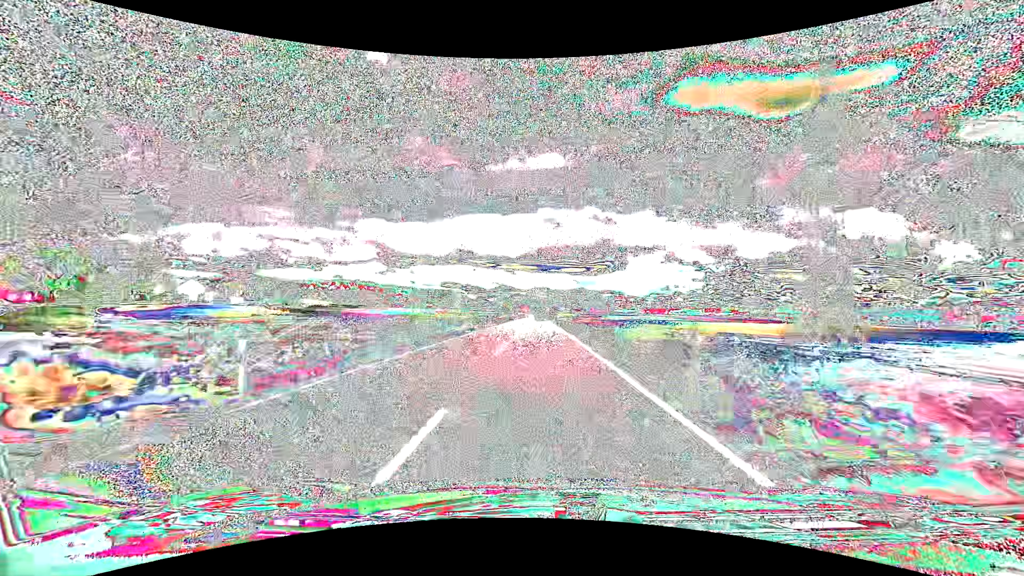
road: tertiary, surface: asphalt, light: Day
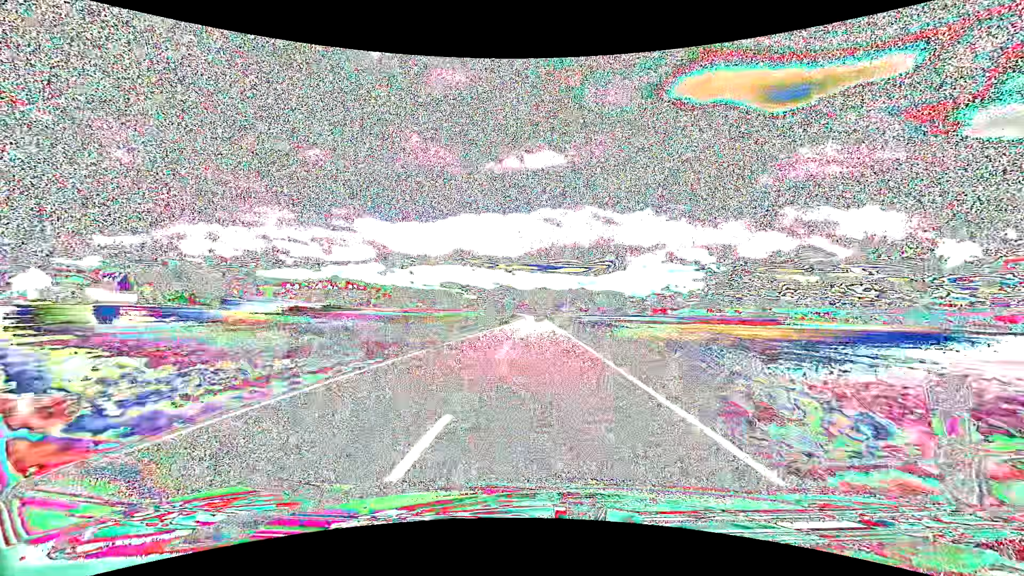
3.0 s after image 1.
(-0.1, +75.4) m; 0°
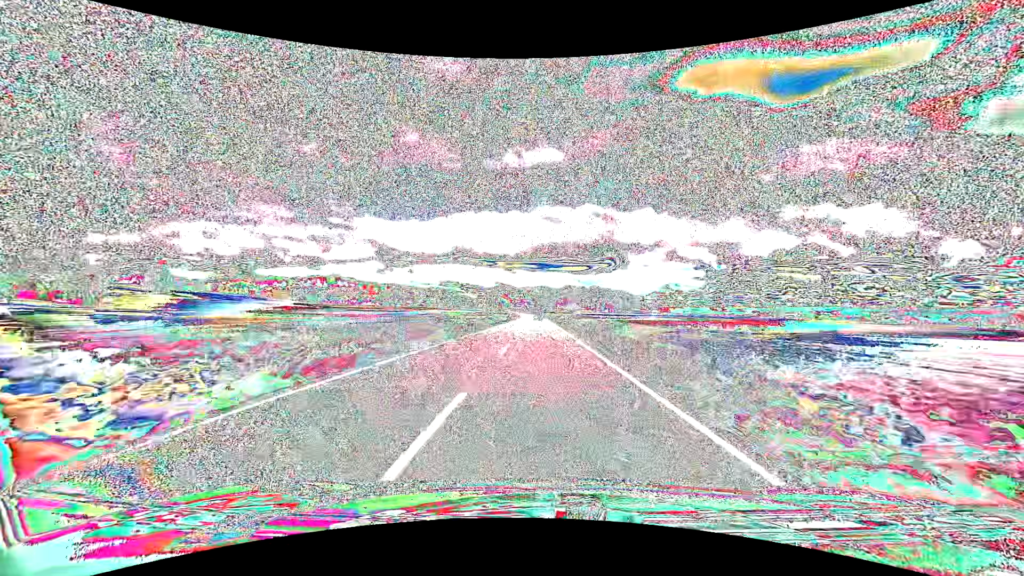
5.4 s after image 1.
(+0.1, +60.8) m; 0°
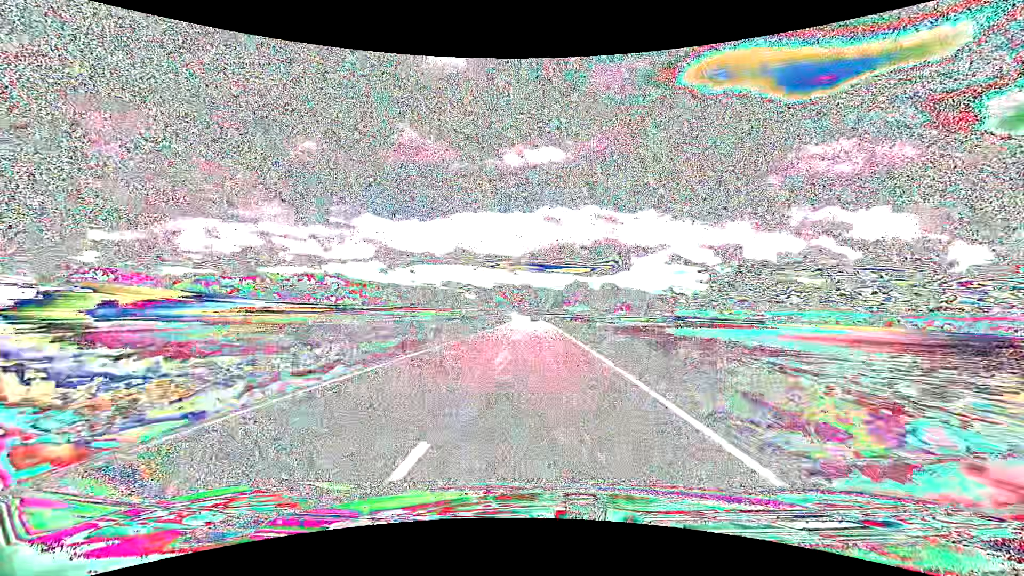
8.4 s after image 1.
(-0.1, +77.5) m; 0°
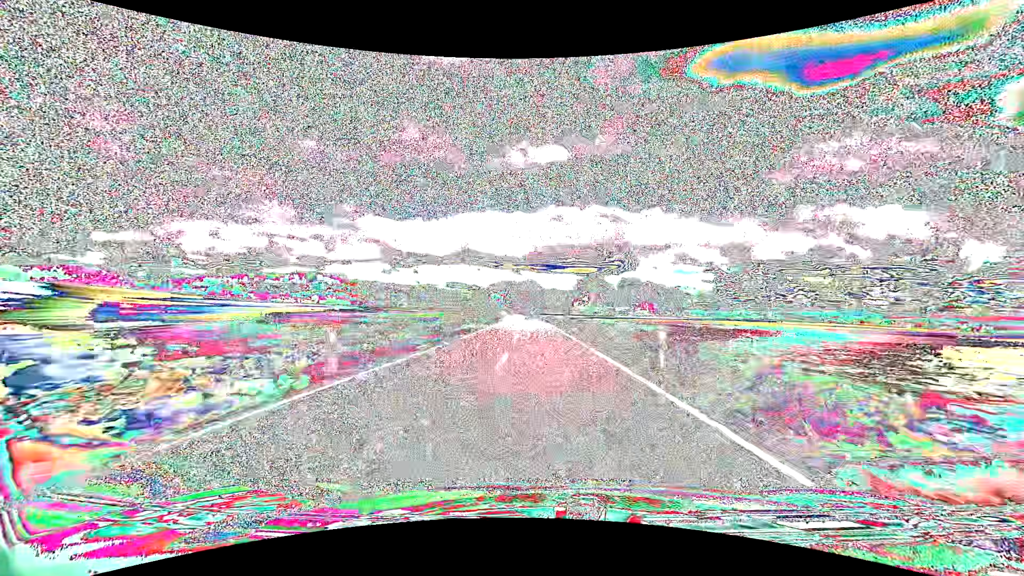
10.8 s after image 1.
(-0.4, +63.4) m; -1°
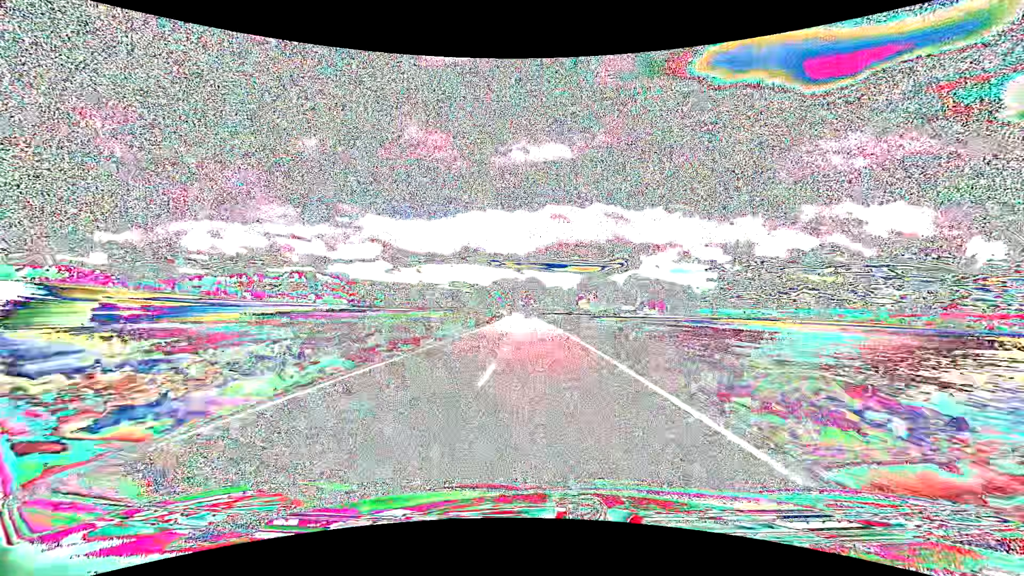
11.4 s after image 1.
(0.0, +15.9) m; 0°
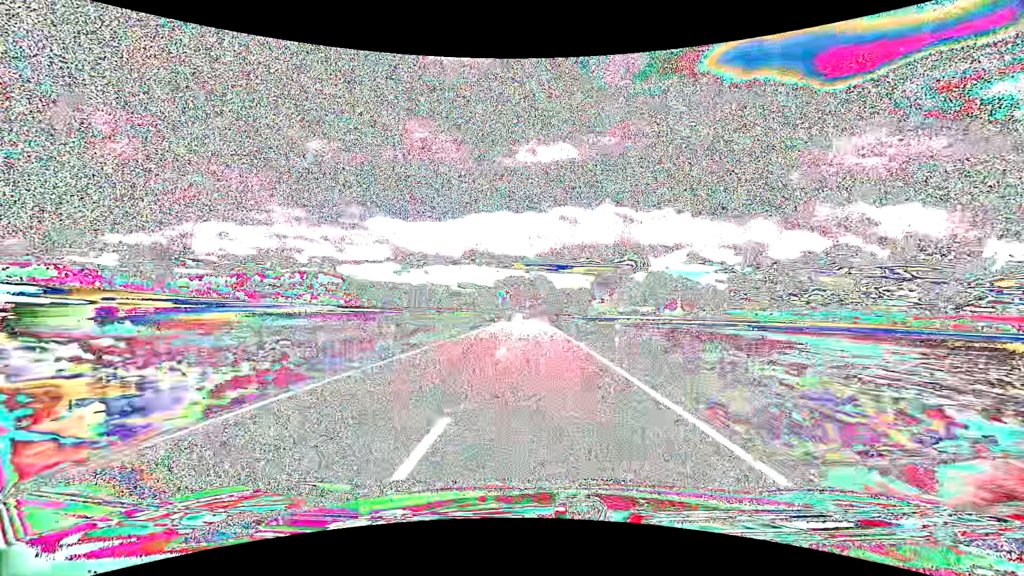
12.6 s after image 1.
(-0.3, +31.8) m; -1°
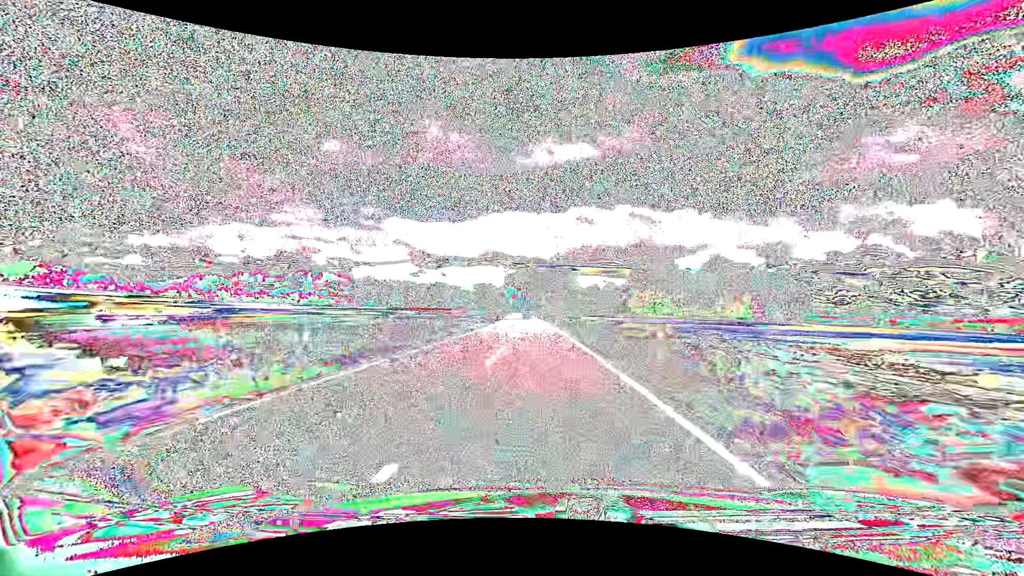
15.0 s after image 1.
(-1.0, +64.0) m; -2°
(0, +10) (0, +20) (0, +30) (0, +40) (-1, +50) (-1, +60) (-1, +70) (-1, +80) (-2, +90) (-2, +100) m
